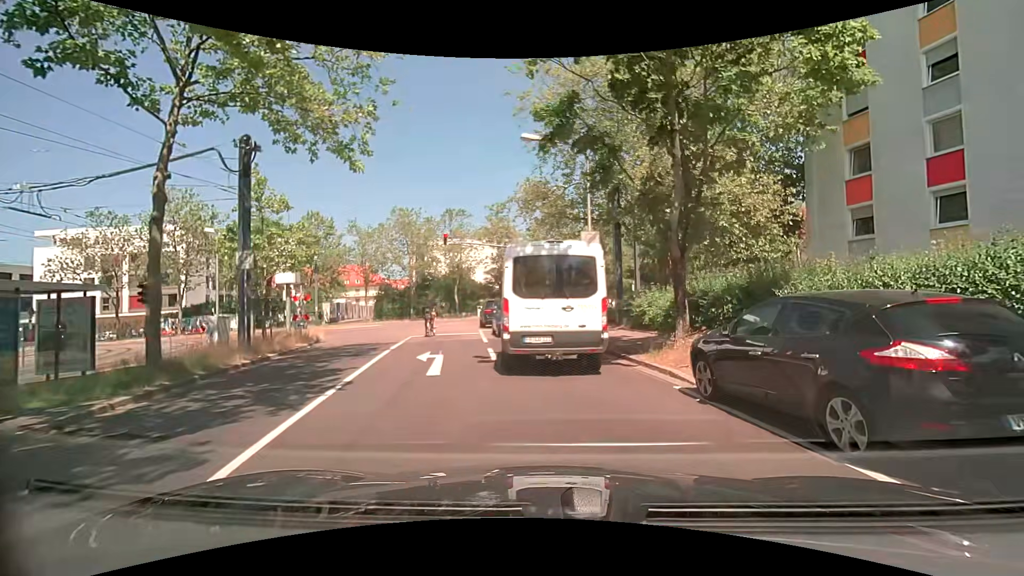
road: tertiary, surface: asphalt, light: Day
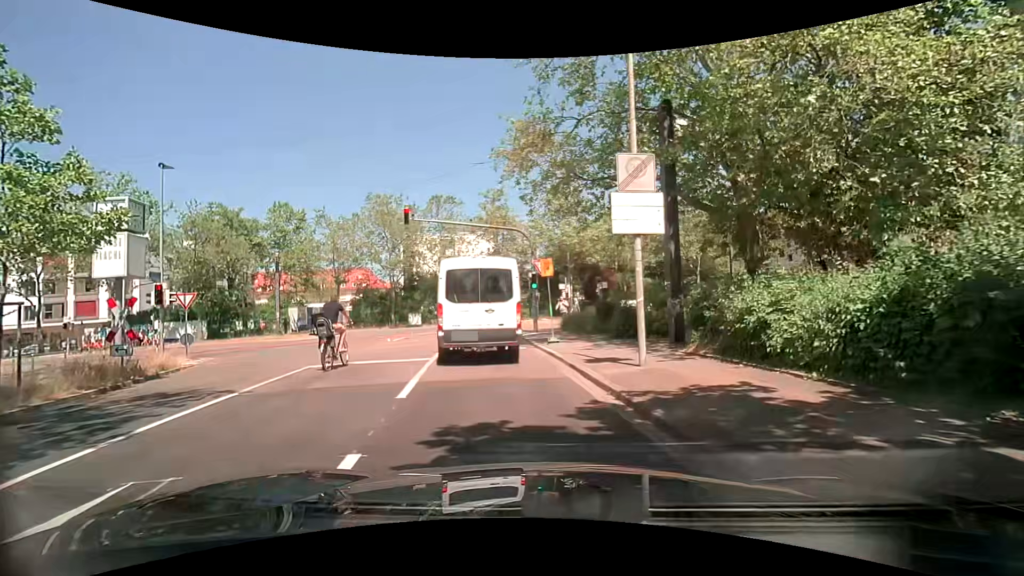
(+0.5, +10.6) m; 0°
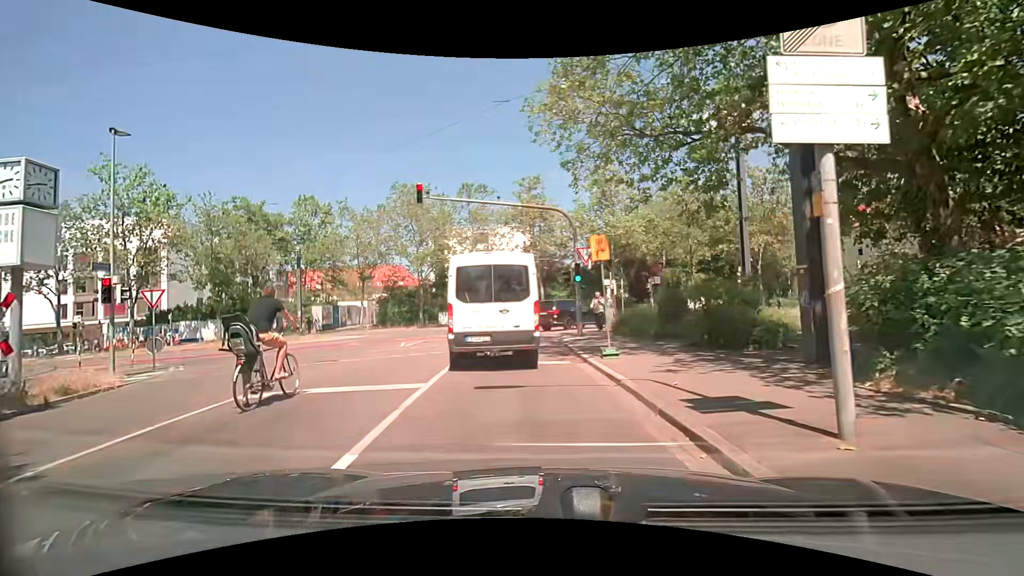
(-0.1, +5.0) m; -7°
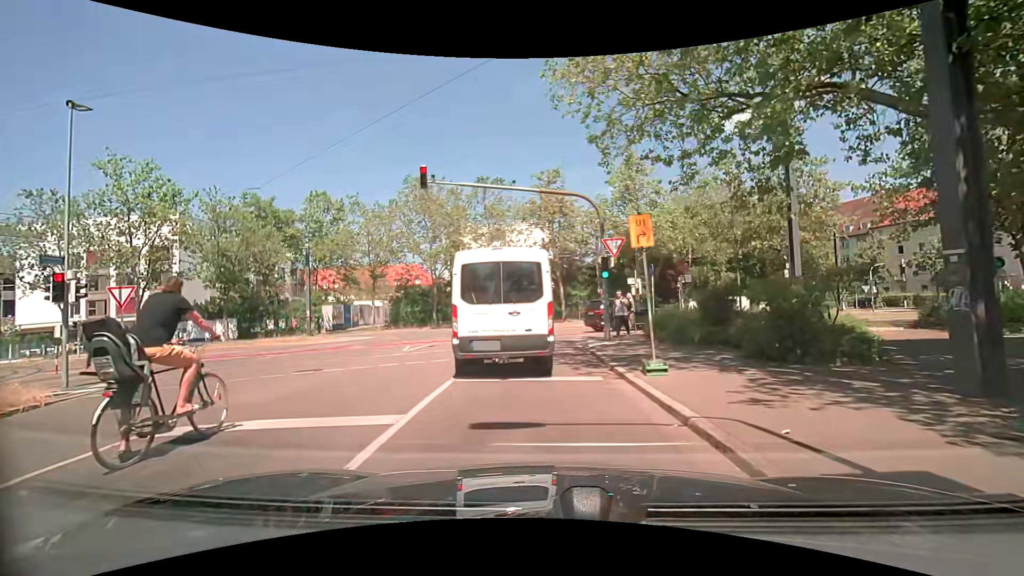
(0.0, +2.7) m; -1°
